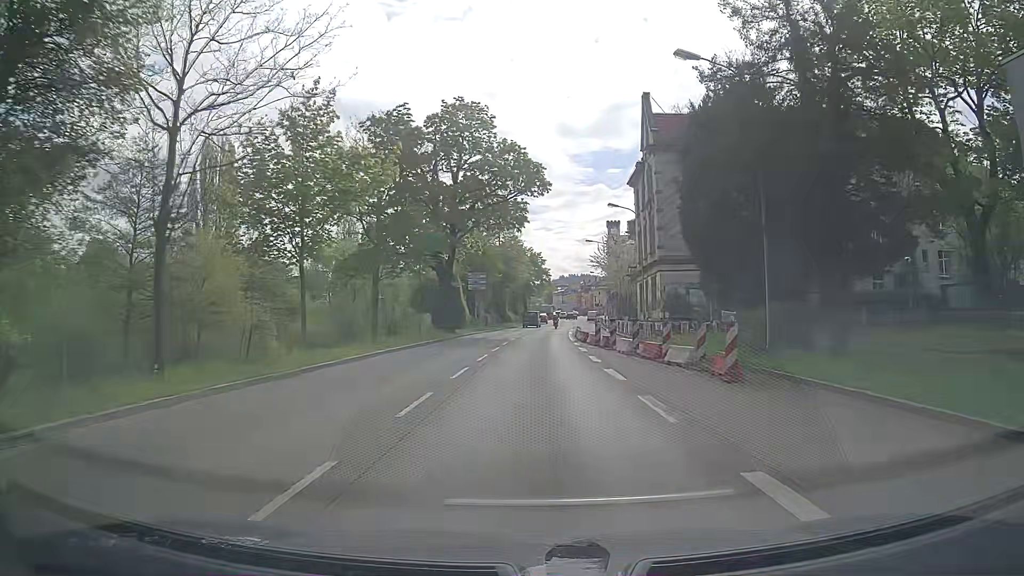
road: trunk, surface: asphalt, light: Day
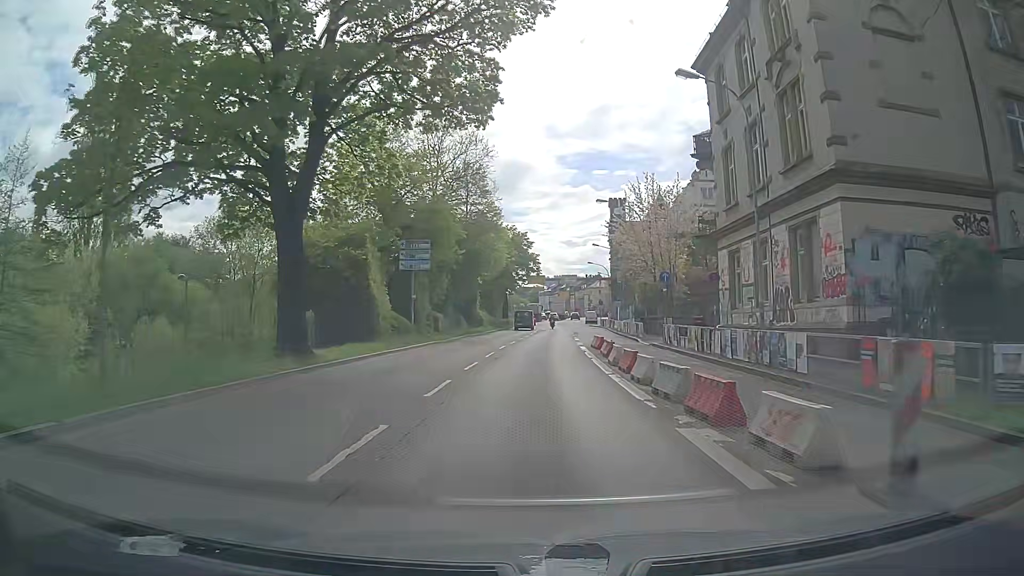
(+0.3, +27.7) m; +2°
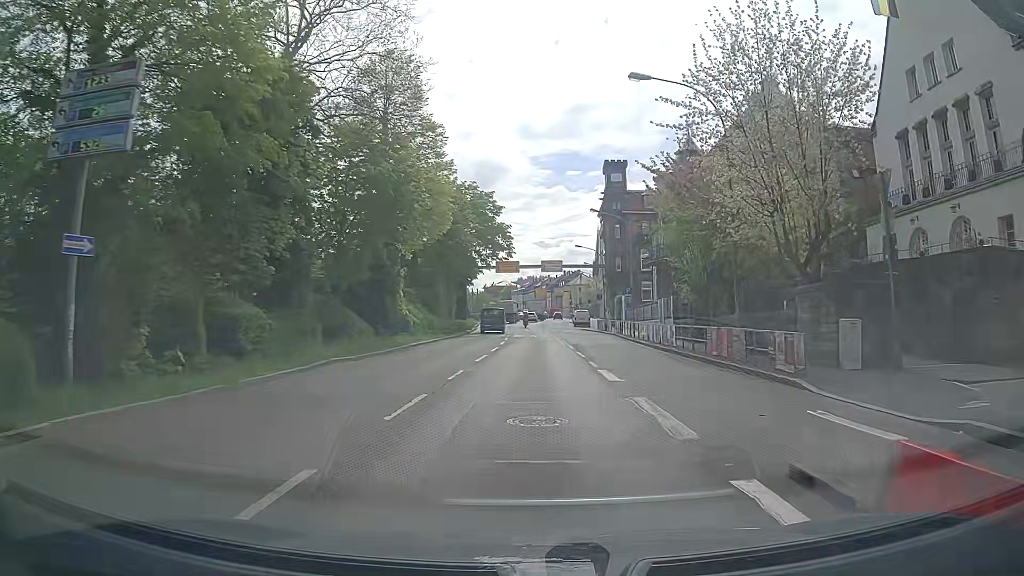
(+0.3, +26.8) m; +3°
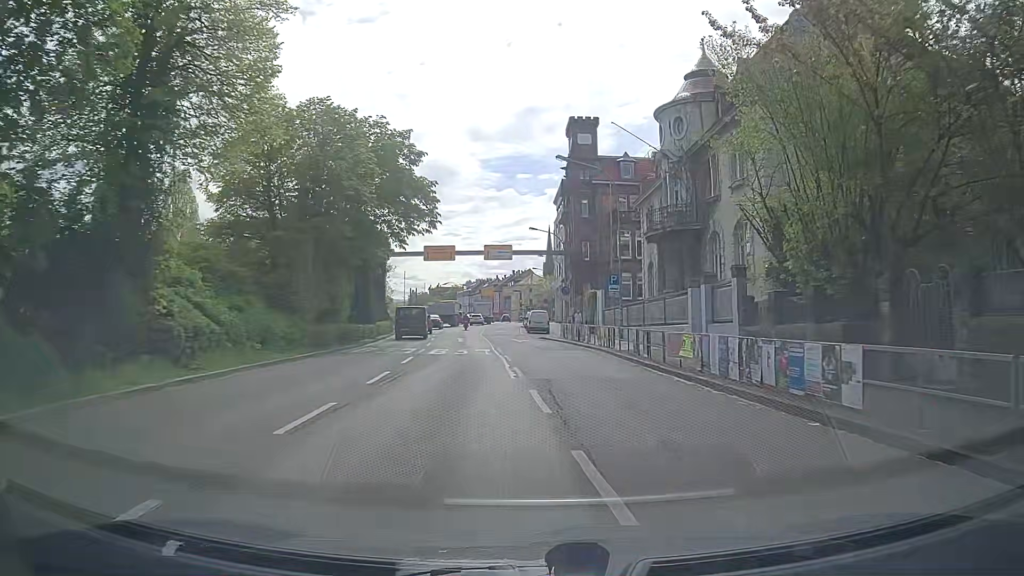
(+0.4, +19.2) m; +4°
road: primary
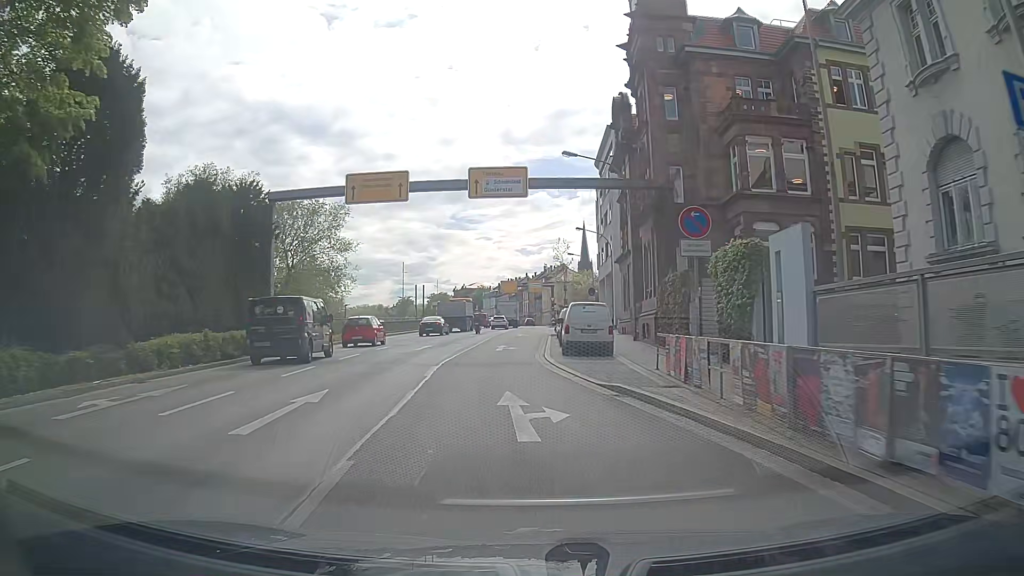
(-0.1, +30.8) m; -2°
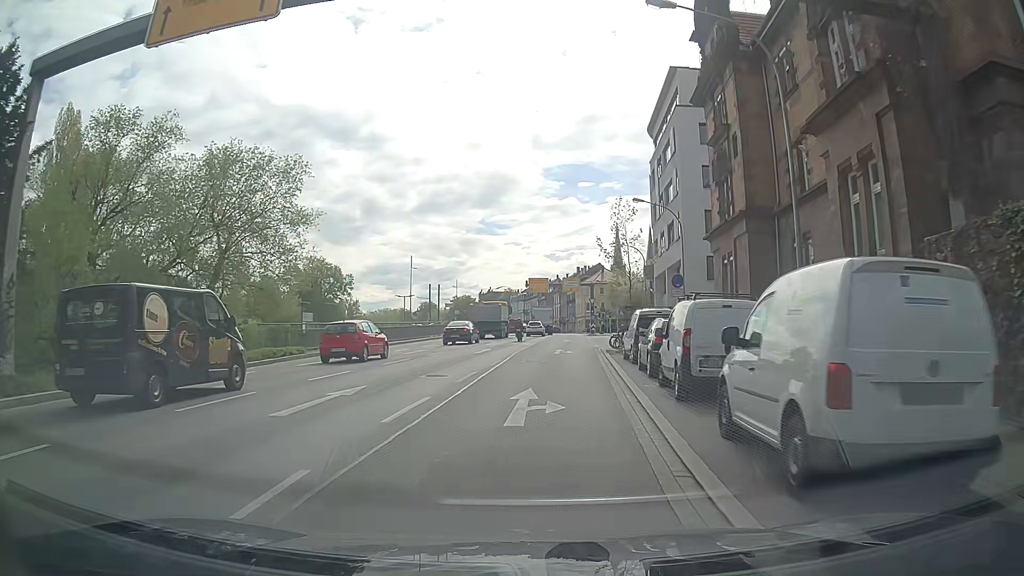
(-0.7, +18.3) m; -4°
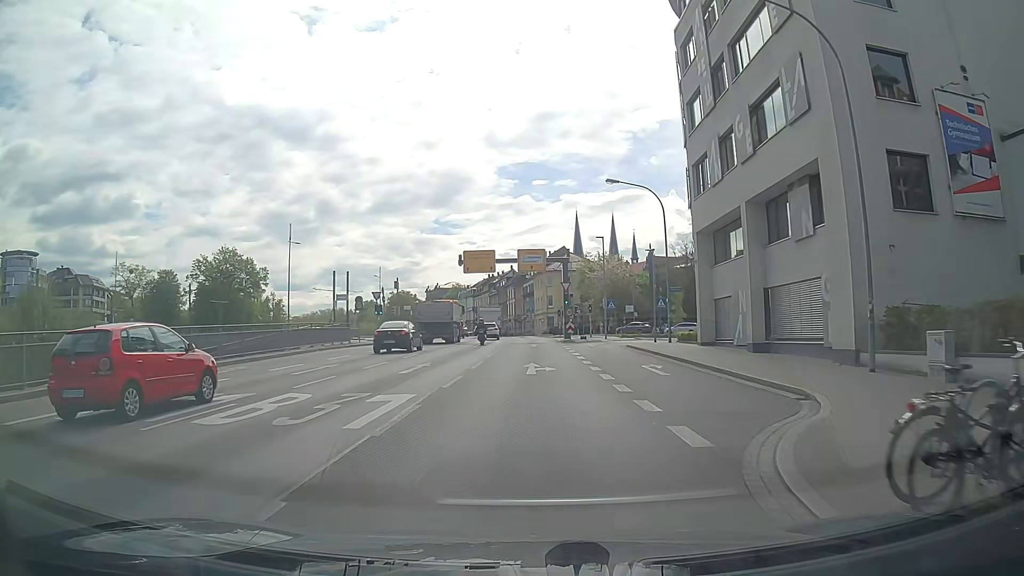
(+1.6, +31.0) m; +4°
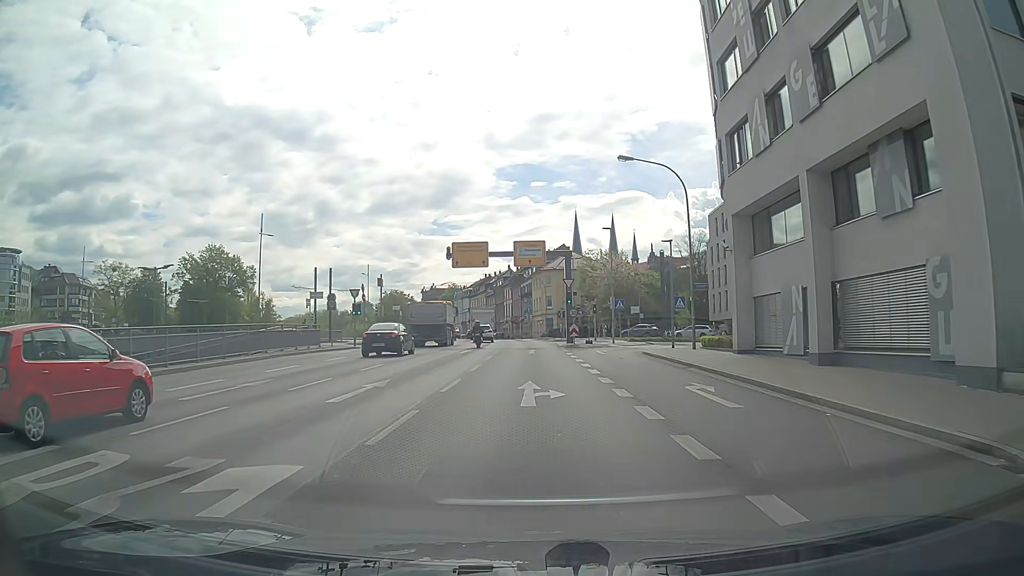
(0.0, +6.3) m; 0°
(0, +10) (0, +20) (0, +30) (0, +40) (0, +50) (0, +60) (-1, +70) (-2, +80) (-3, +90) (-5, +100) m
